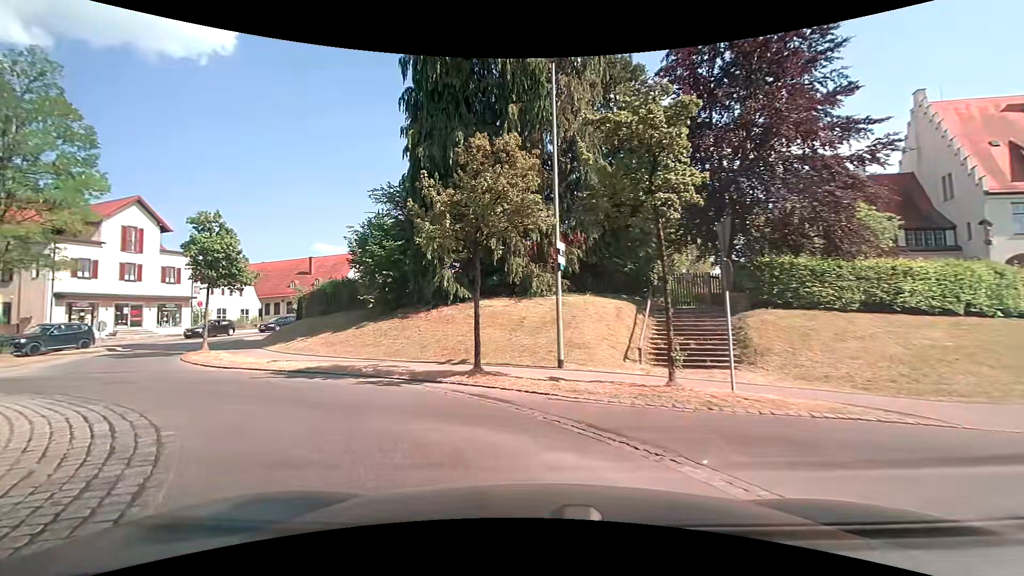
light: Day
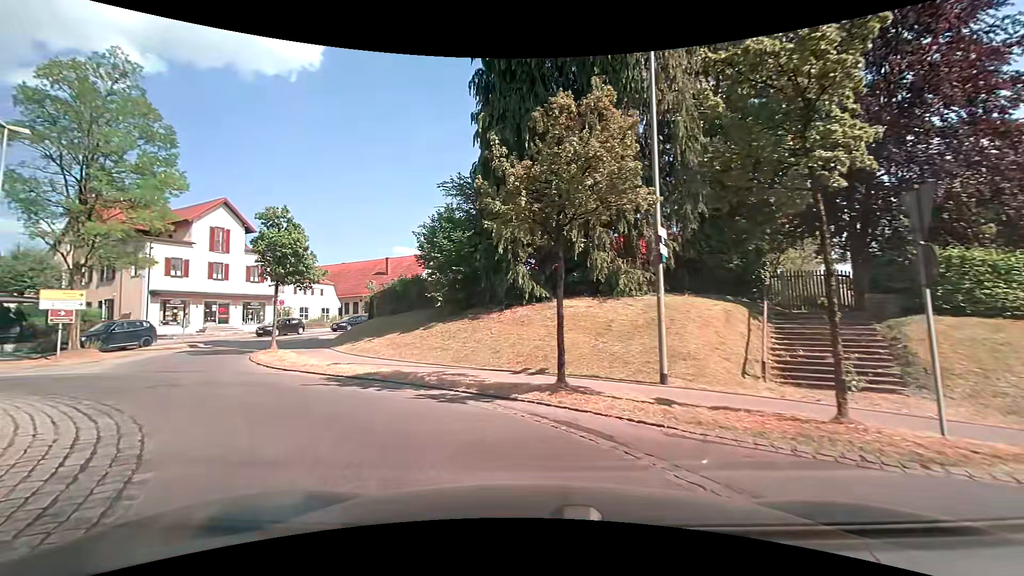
(-0.1, +2.3) m; -8°
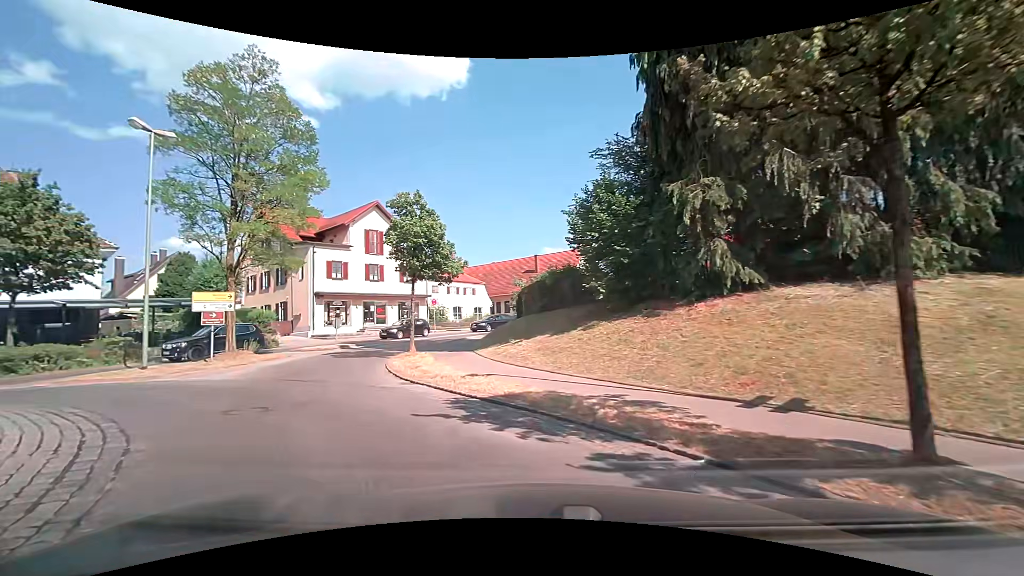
(-0.6, +4.3) m; -15°
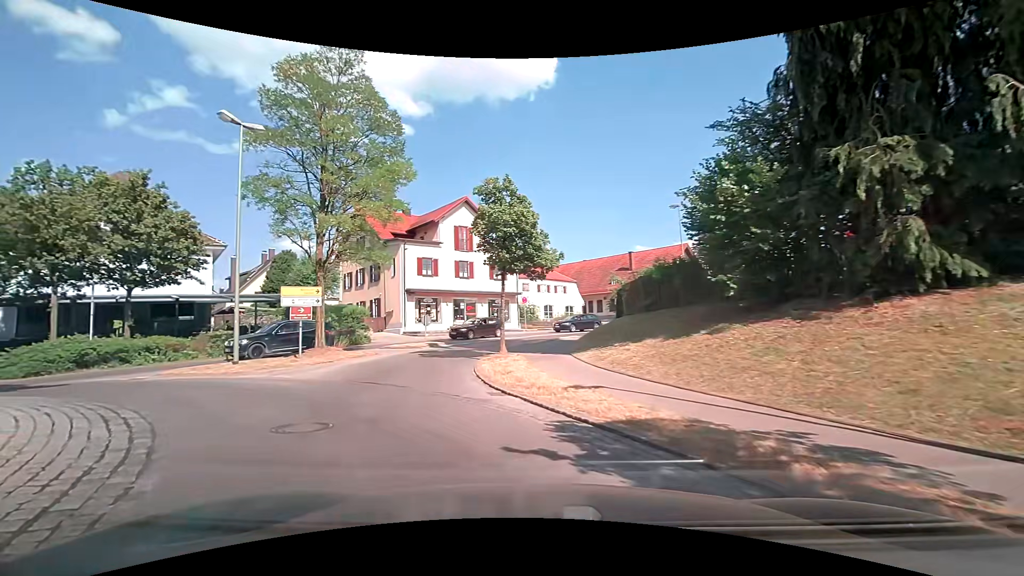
(-0.2, +2.1) m; -11°
